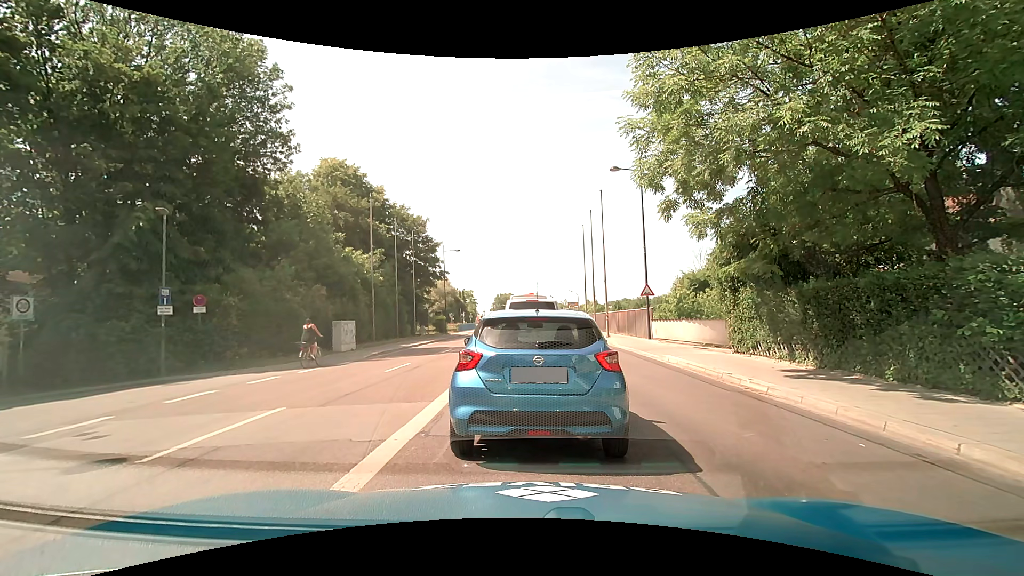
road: secondary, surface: asphalt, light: Day
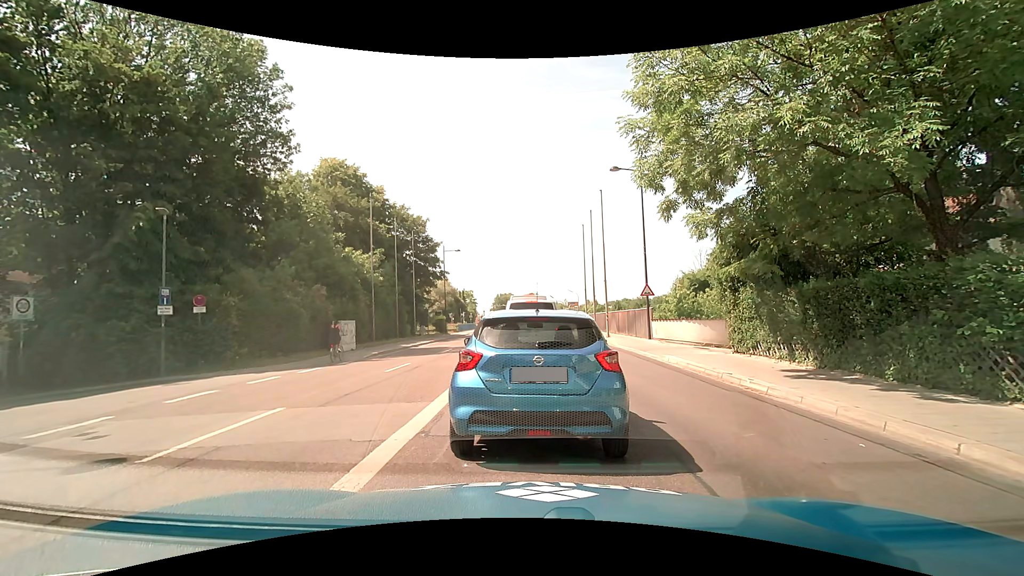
(0.0, 0.0) m; 0°
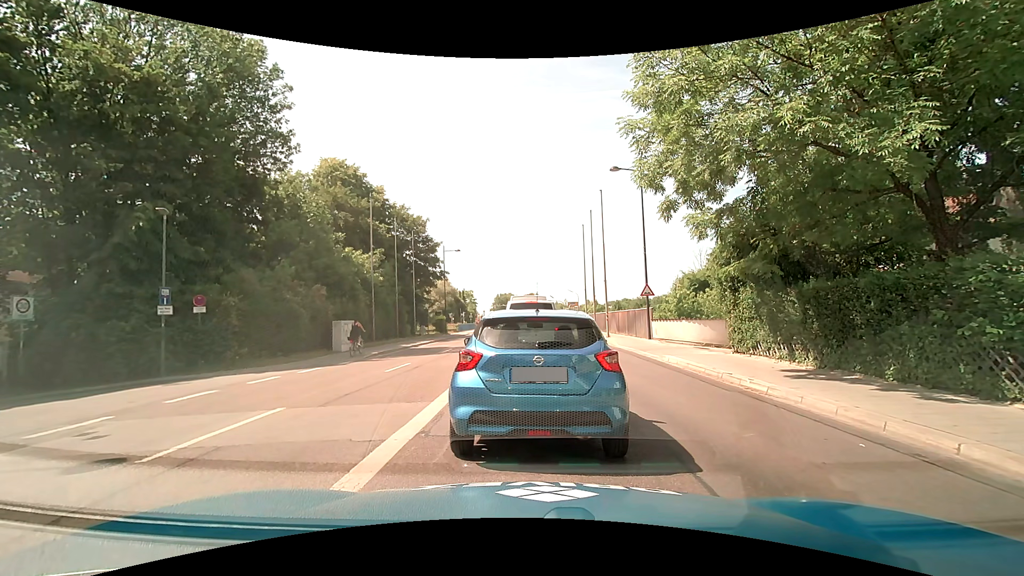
(0.0, 0.0) m; 0°
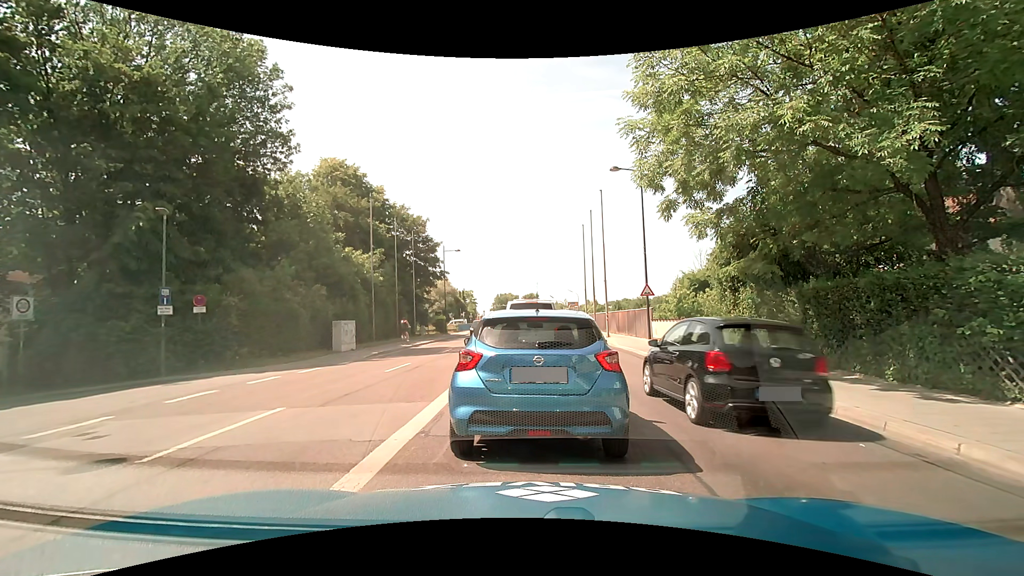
(0.0, 0.0) m; 0°
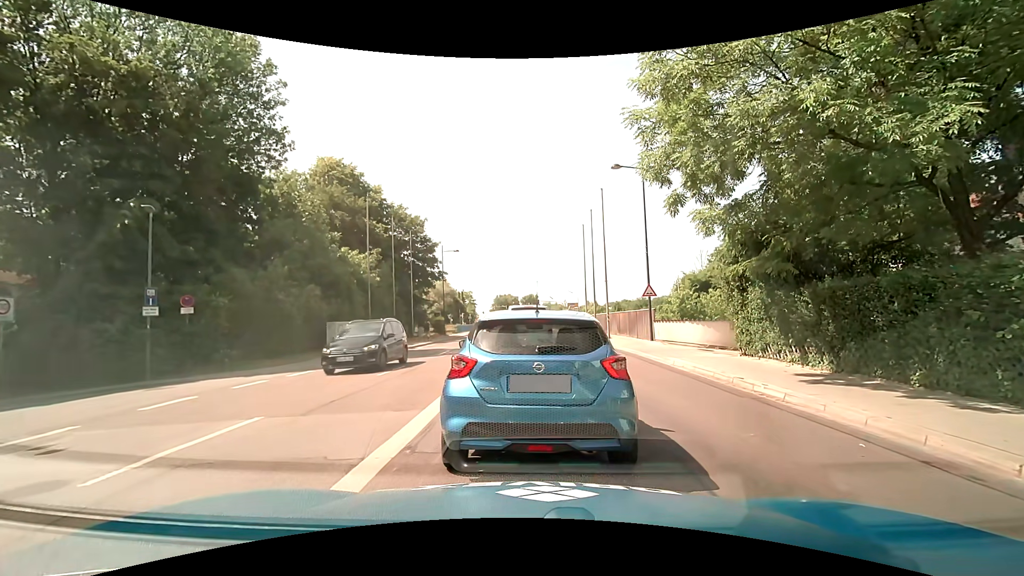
(0.0, +0.7) m; 0°
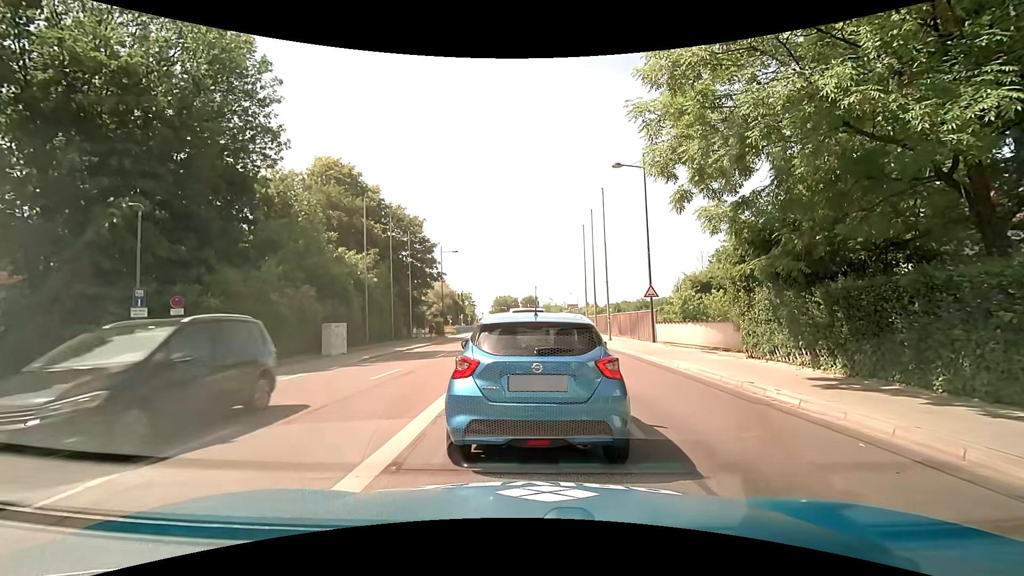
(0.0, +0.6) m; 0°
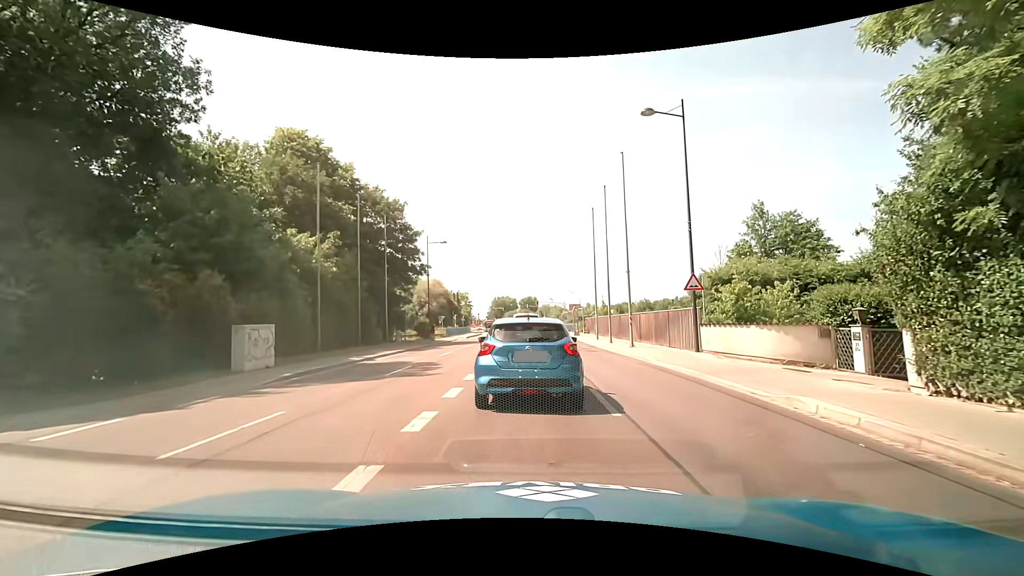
(+0.1, +8.0) m; 0°
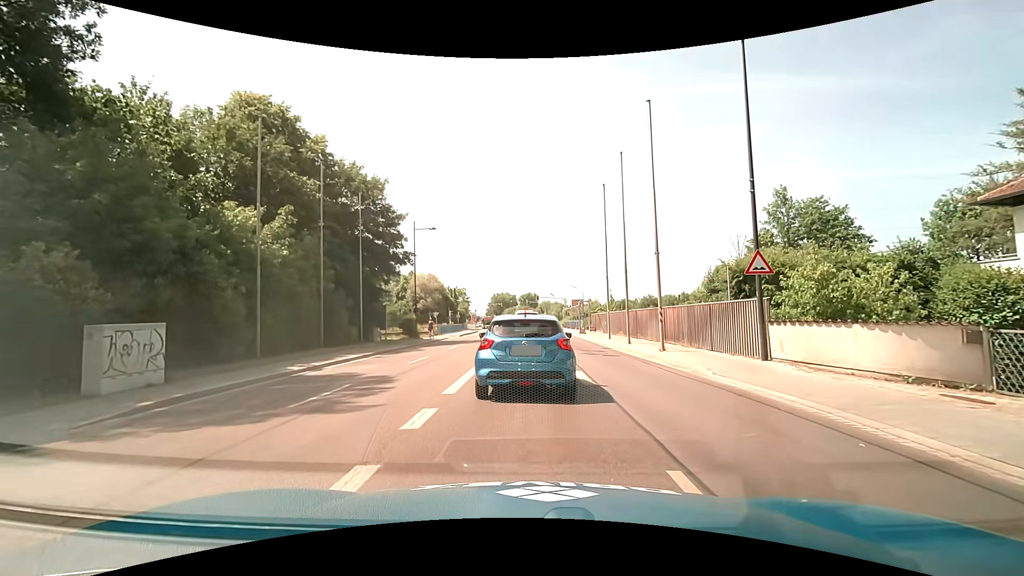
(+0.1, +5.9) m; +2°
